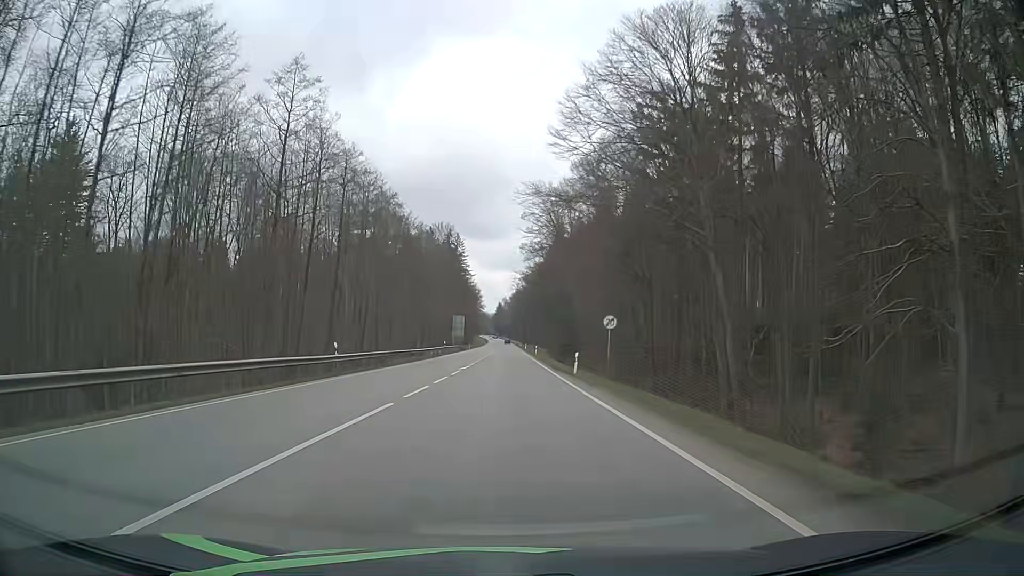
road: secondary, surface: asphalt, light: Day
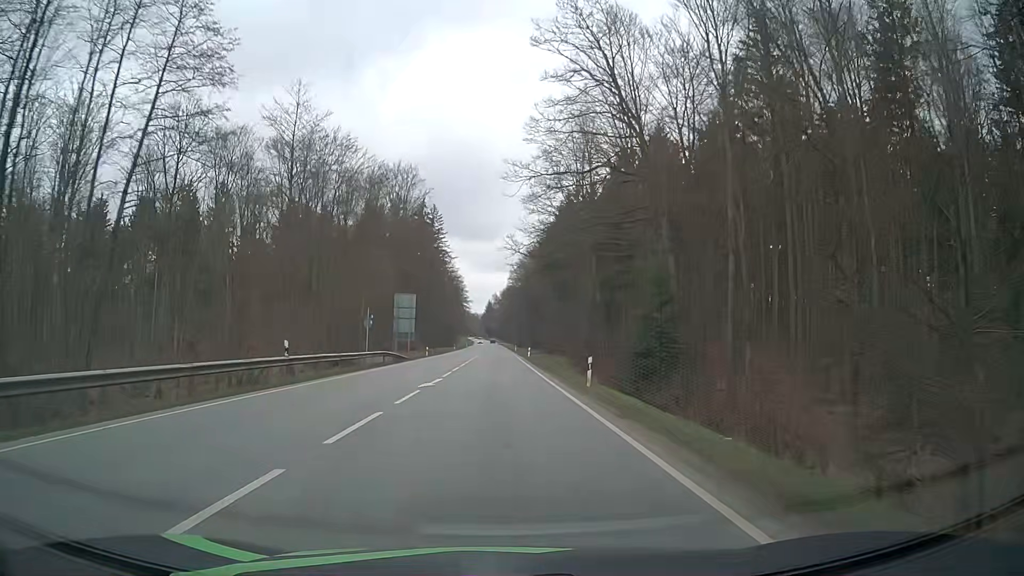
(+0.3, +55.8) m; +1°
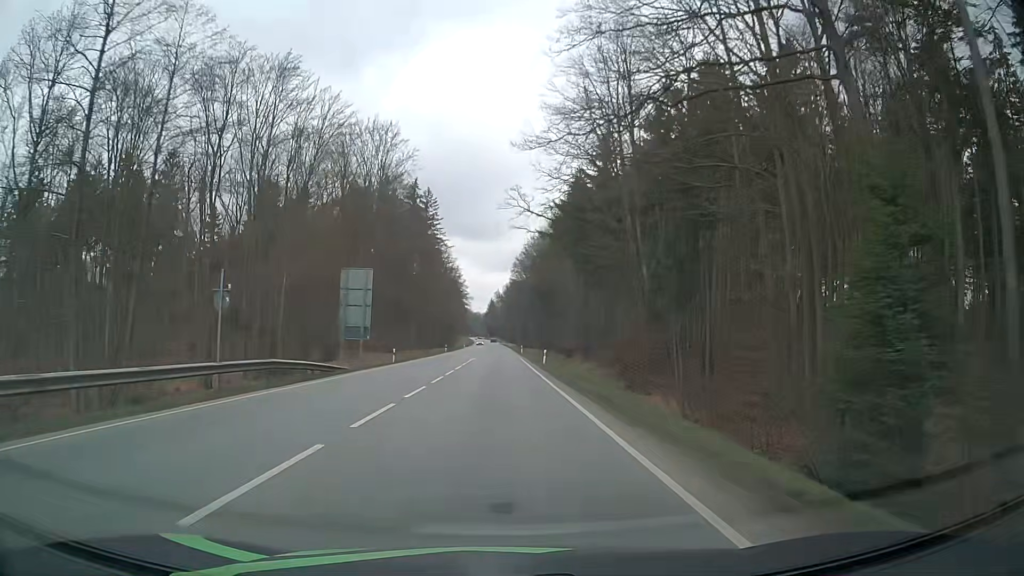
(0.0, +22.3) m; 0°
(0, +10) (0, +20) (0, +30) (0, +40) (0, +50) (0, +60) (0, +70) (-1, +80) (-1, +90) (-1, +100) m
